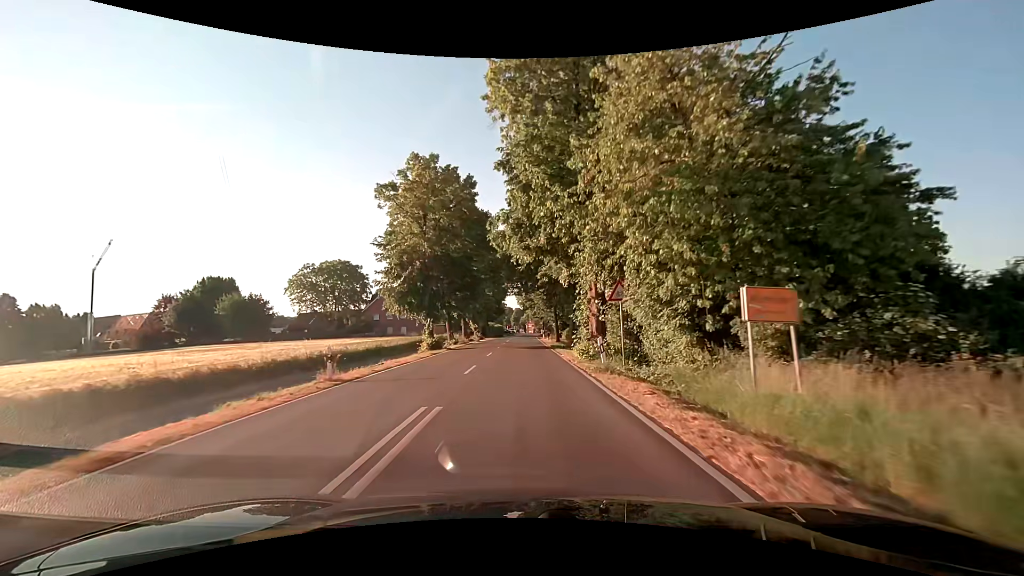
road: secondary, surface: asphalt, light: Day
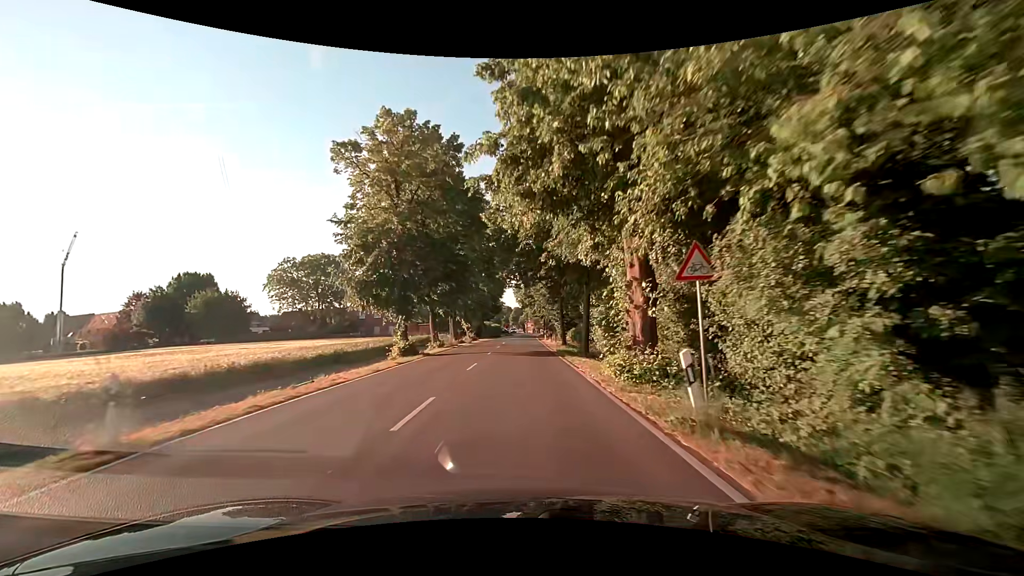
(0.0, +7.8) m; 0°
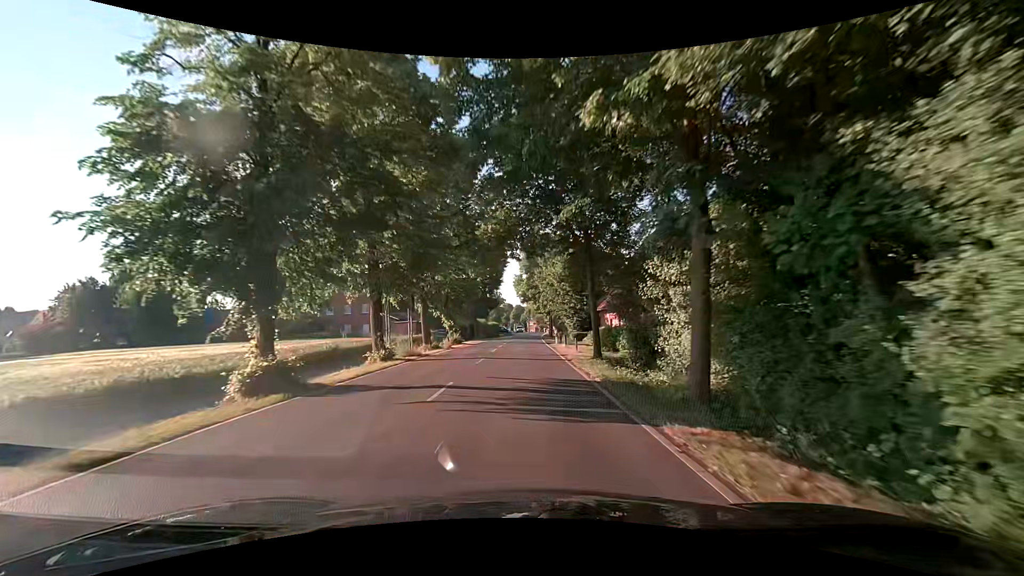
(0.0, +15.6) m; 0°
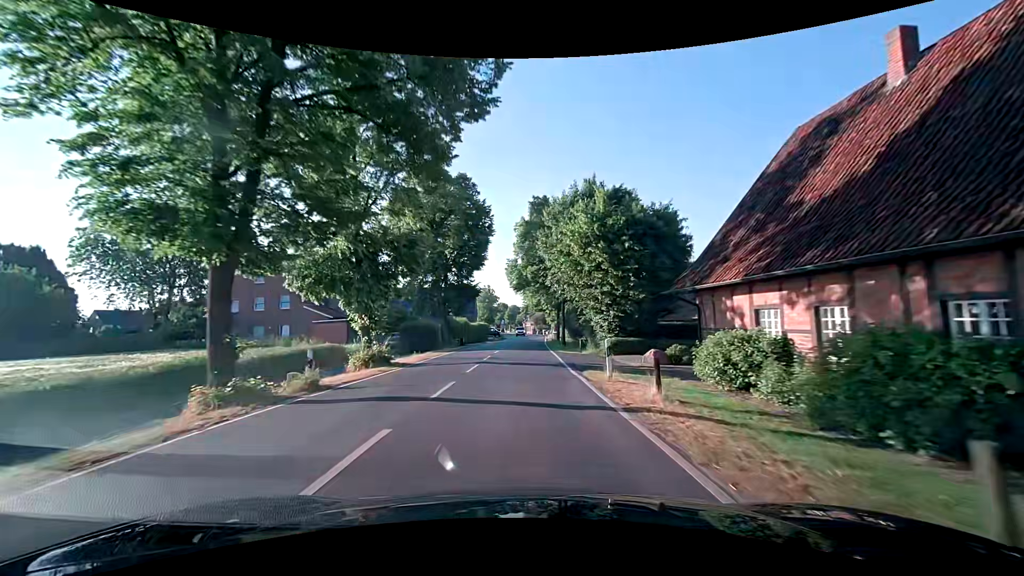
(+0.2, +23.5) m; -1°
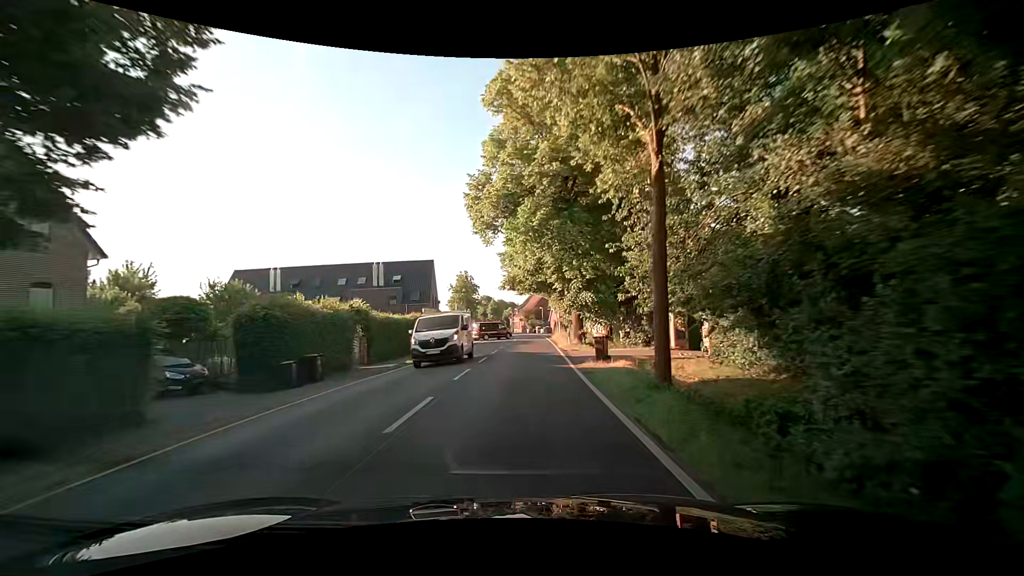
(+1.2, +39.1) m; +3°
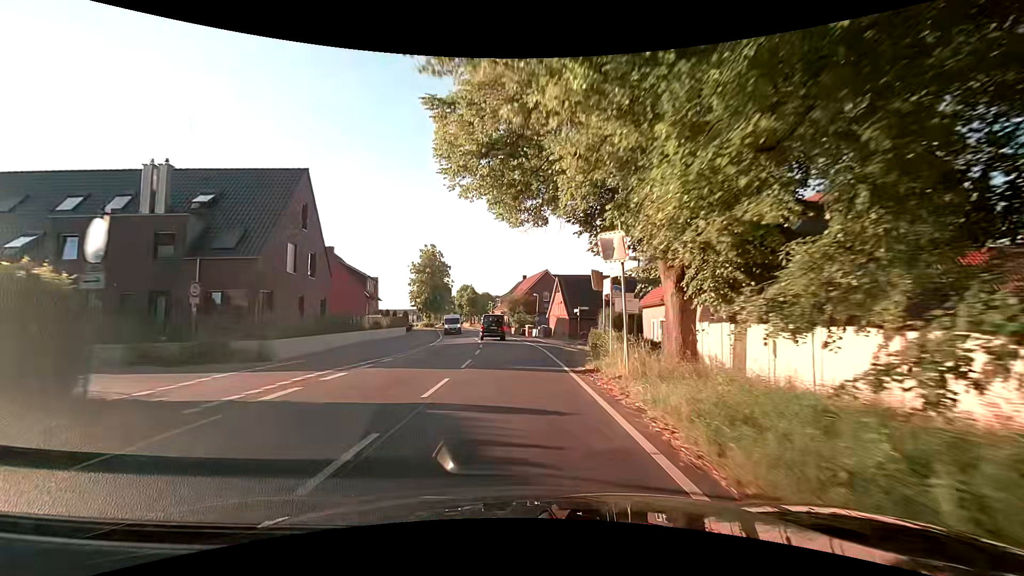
(+0.2, +39.0) m; 0°
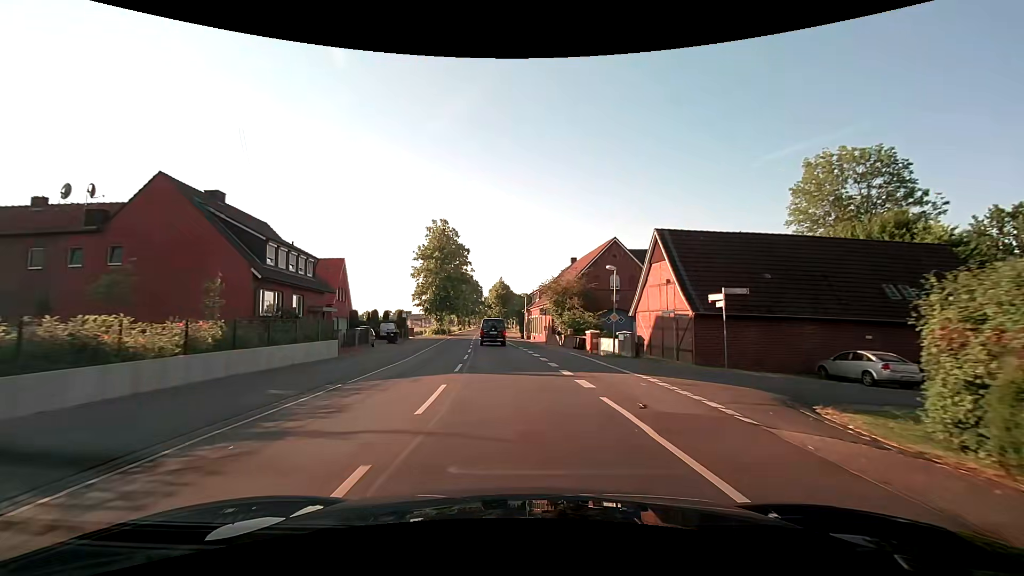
(-0.7, +31.2) m; -4°
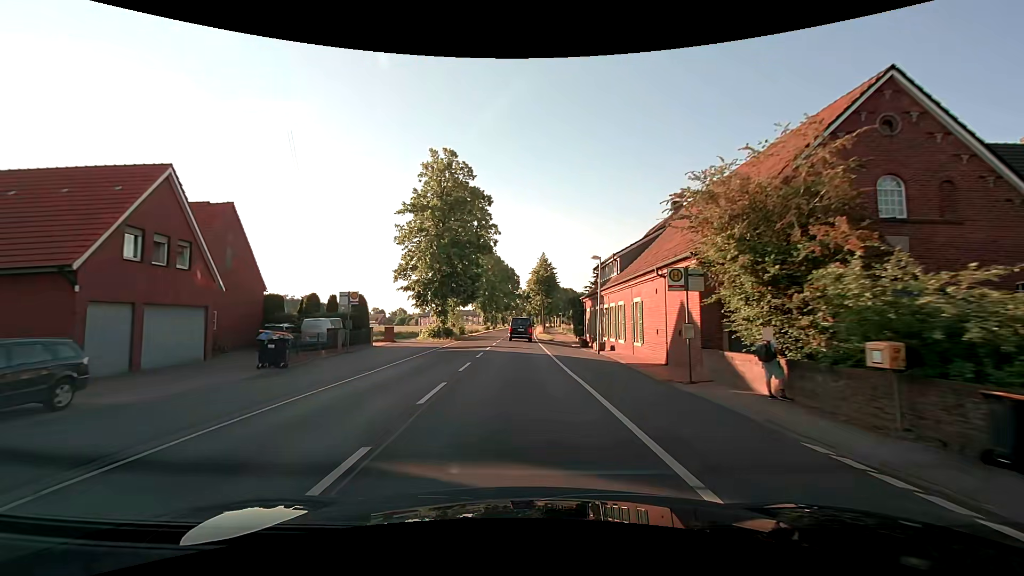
(-1.5, +31.1) m; -5°
(0, +10) (0, +20) (0, +30) (0, +40) (0, +50) (0, +60) (0, +70) (0, +80) (0, +90) (0, +100) m
